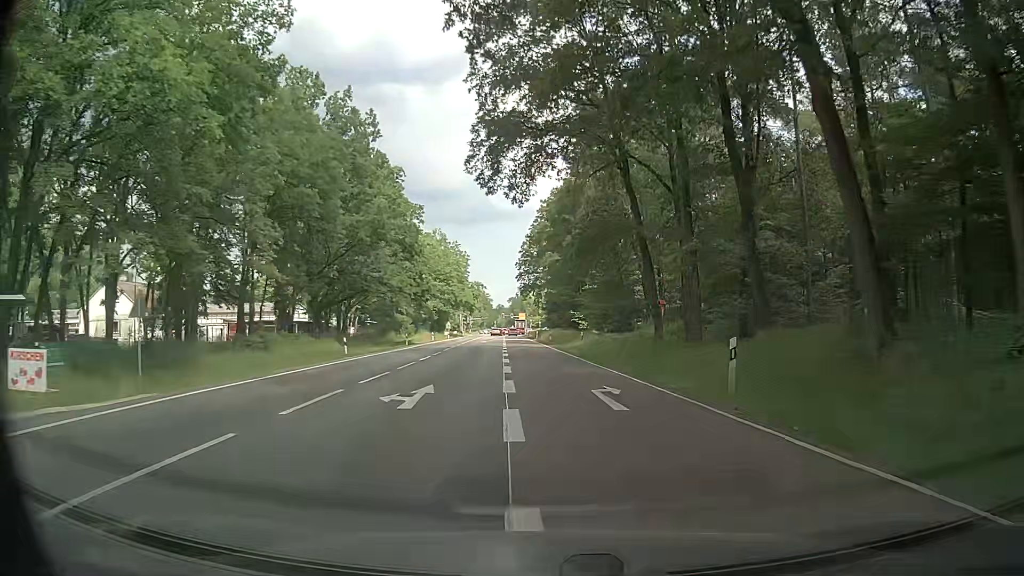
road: secondary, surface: asphalt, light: Day
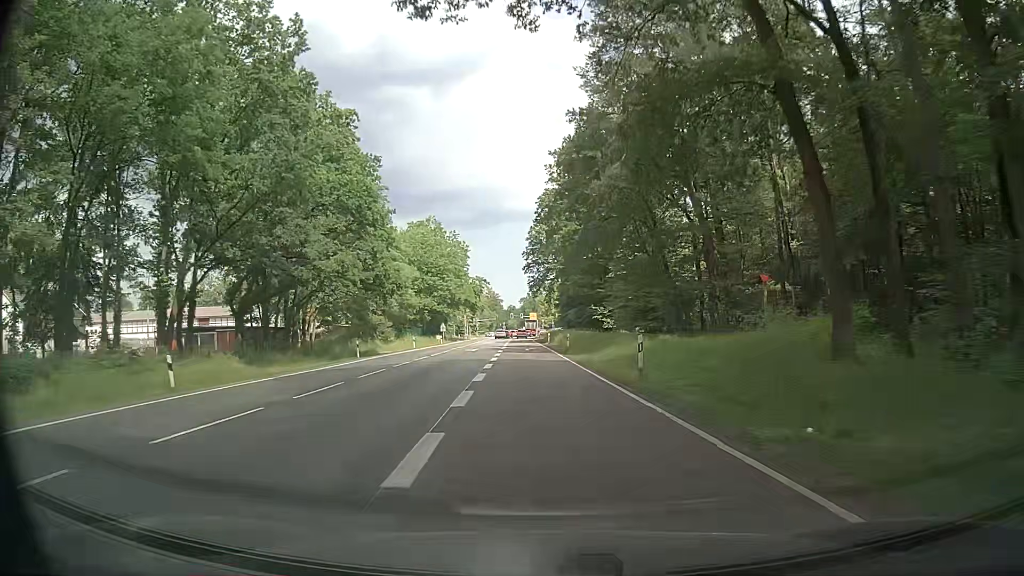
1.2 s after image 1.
(-0.2, +20.5) m; -1°
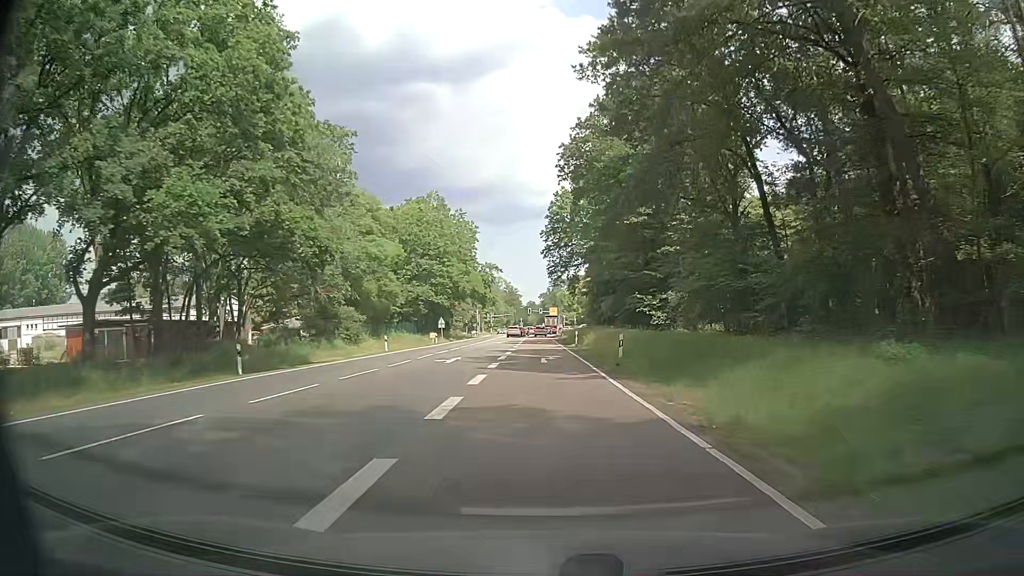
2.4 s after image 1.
(-0.5, +20.2) m; -2°
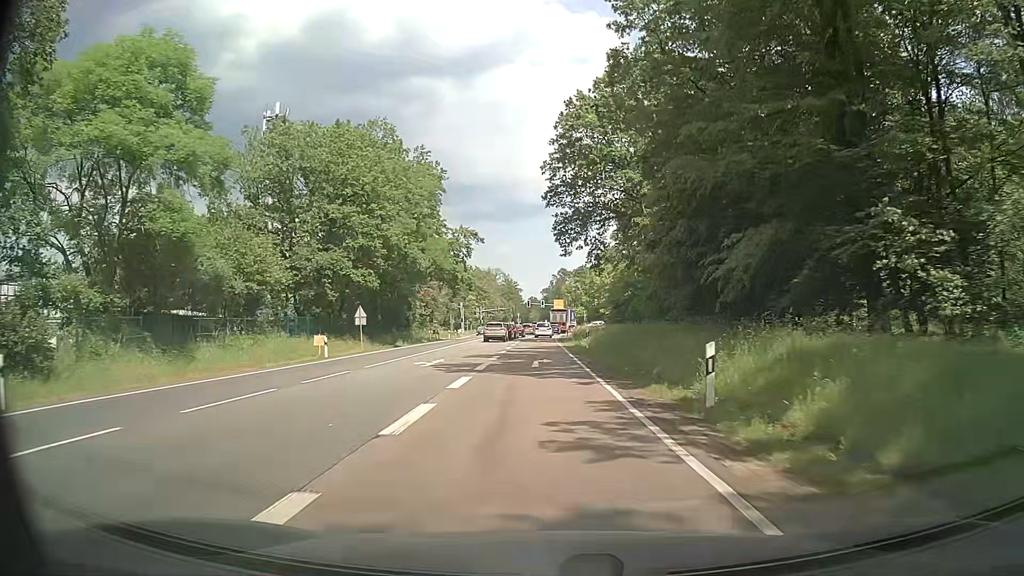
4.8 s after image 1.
(0.0, +37.9) m; -1°
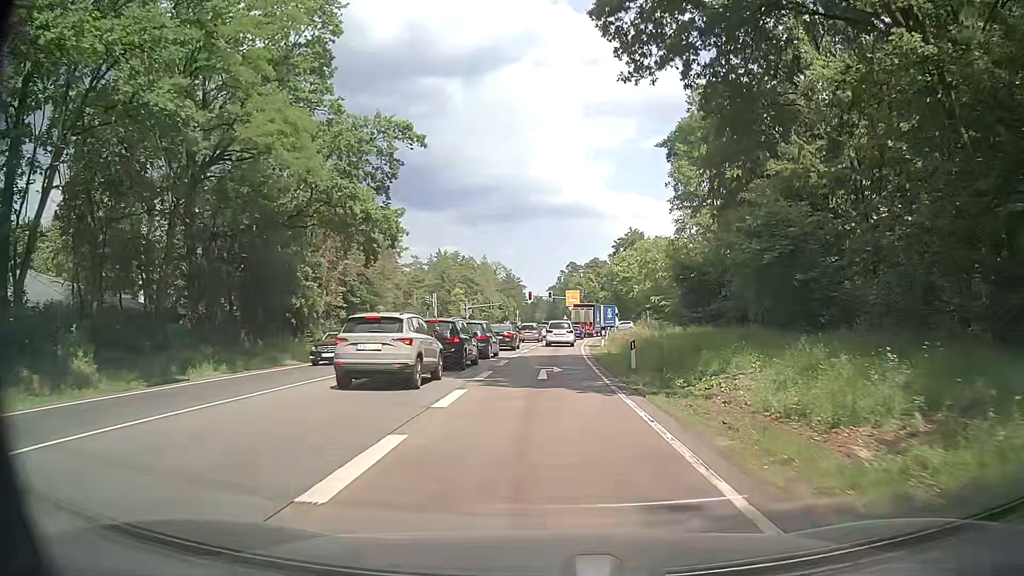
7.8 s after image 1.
(-0.1, +39.6) m; 0°
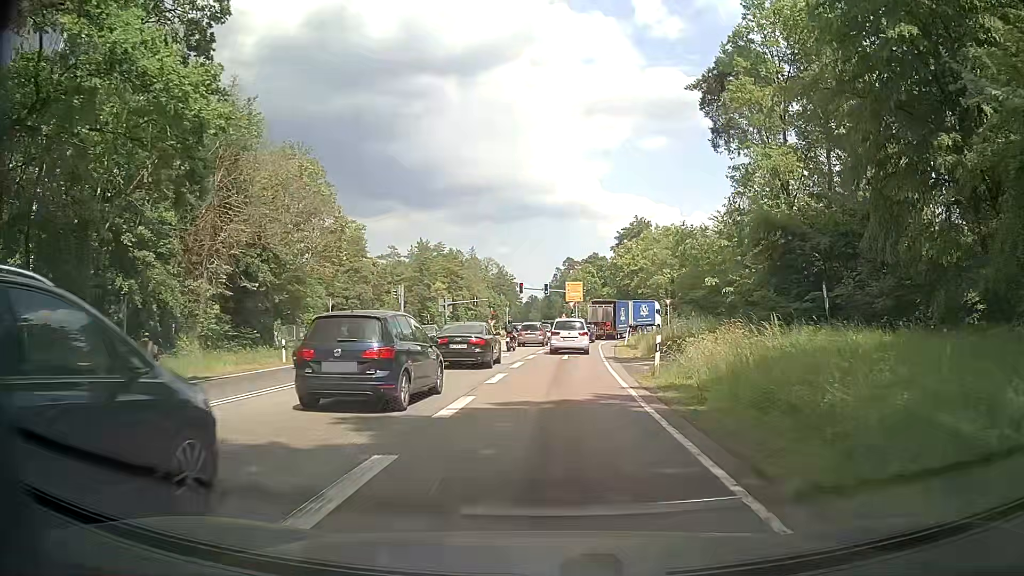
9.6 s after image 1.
(0.0, +19.1) m; +1°
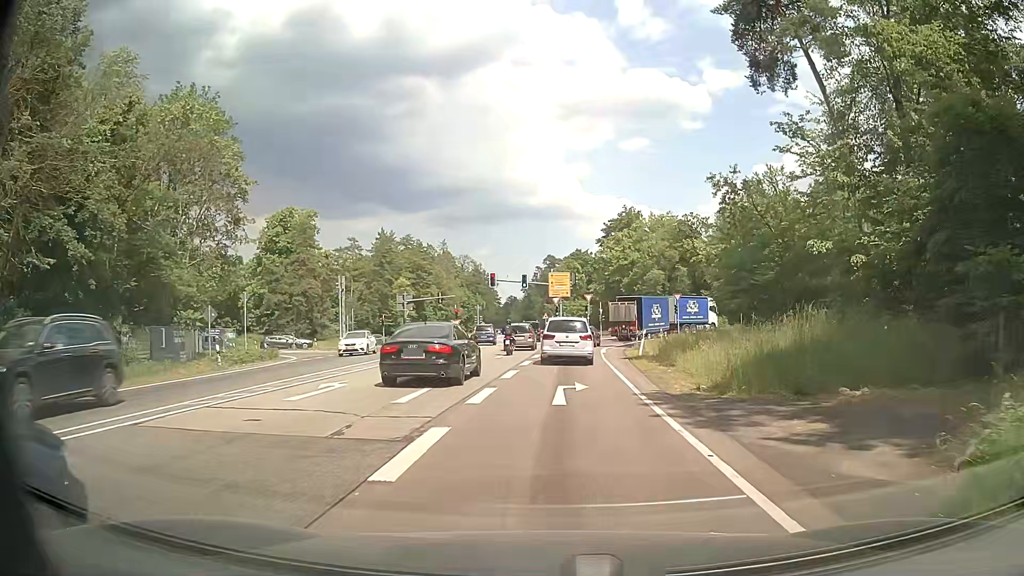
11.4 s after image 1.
(+0.2, +15.8) m; +2°
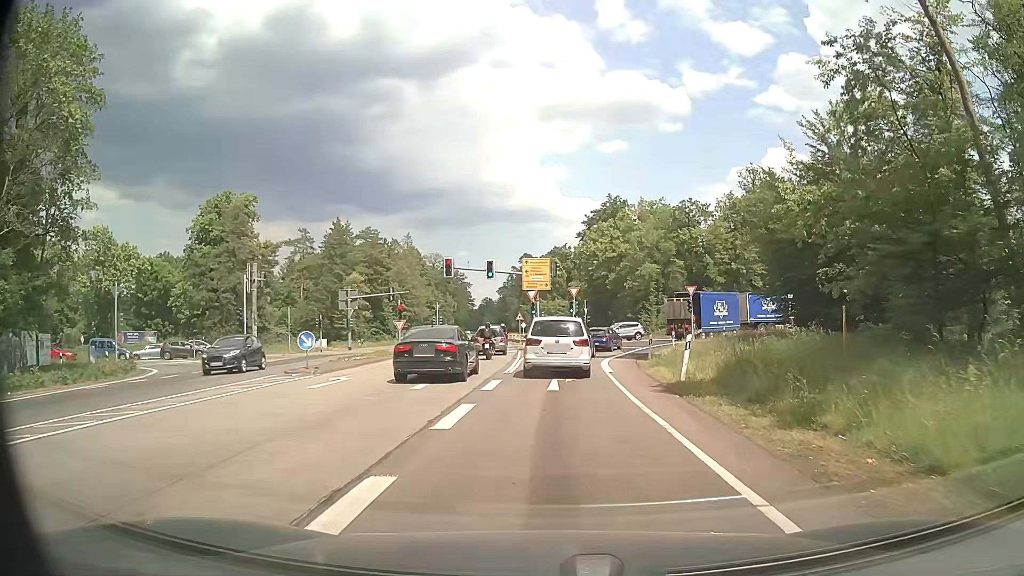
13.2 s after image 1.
(+0.3, +14.6) m; +3°
(0, +10) (0, +20) (0, +30) (+2, +40) (+5, +49) (+10, +58) (+18, +64) (+26, +70) (+35, +74) (+44, +78) m
